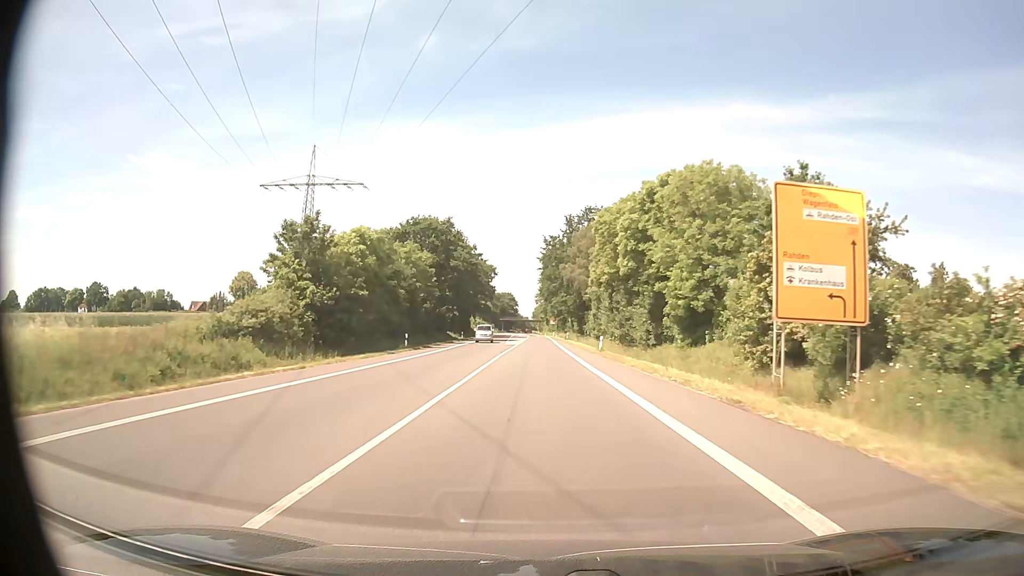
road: primary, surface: asphalt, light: Day
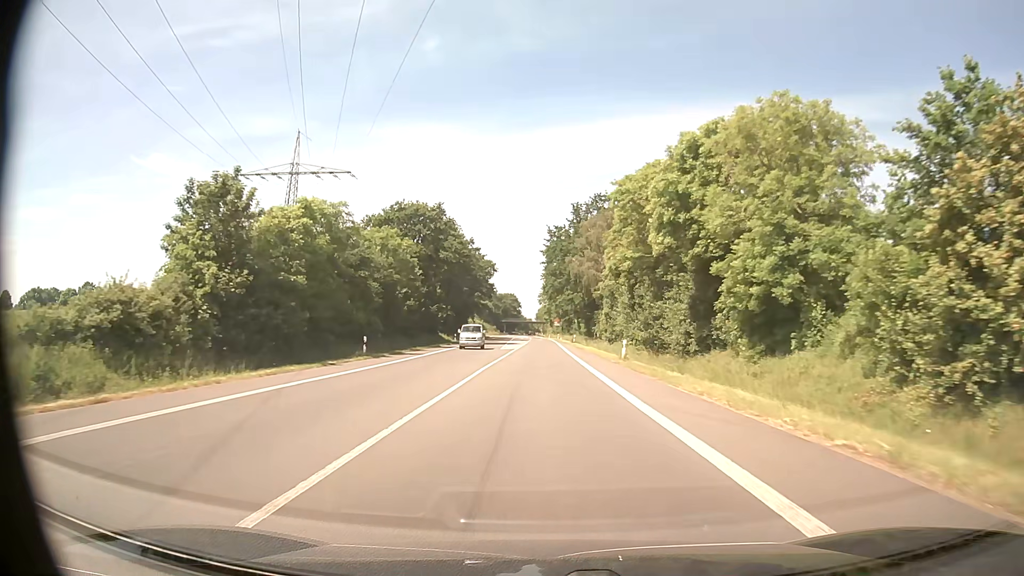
(-0.1, +11.2) m; 0°
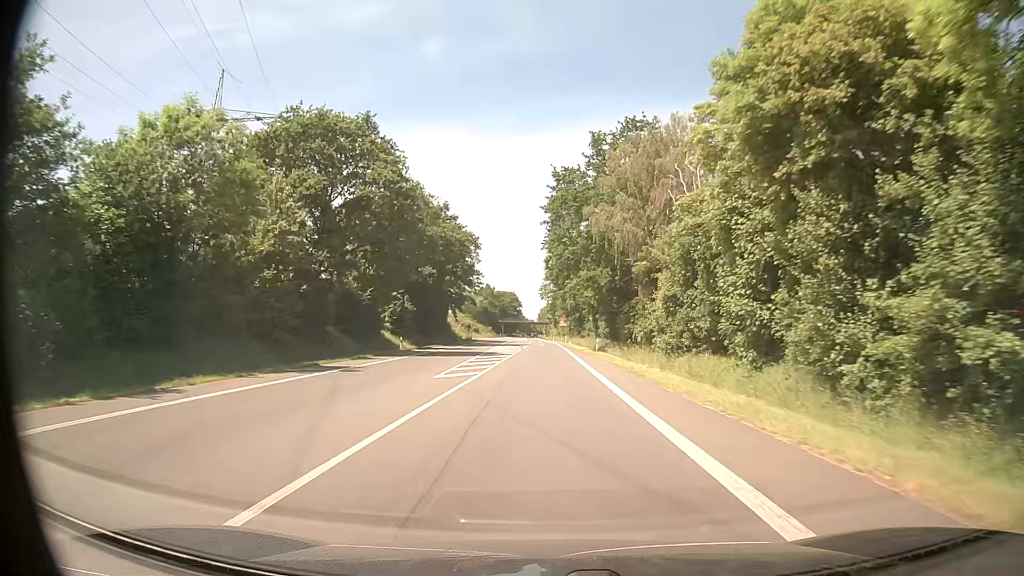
(-0.1, +33.3) m; 0°
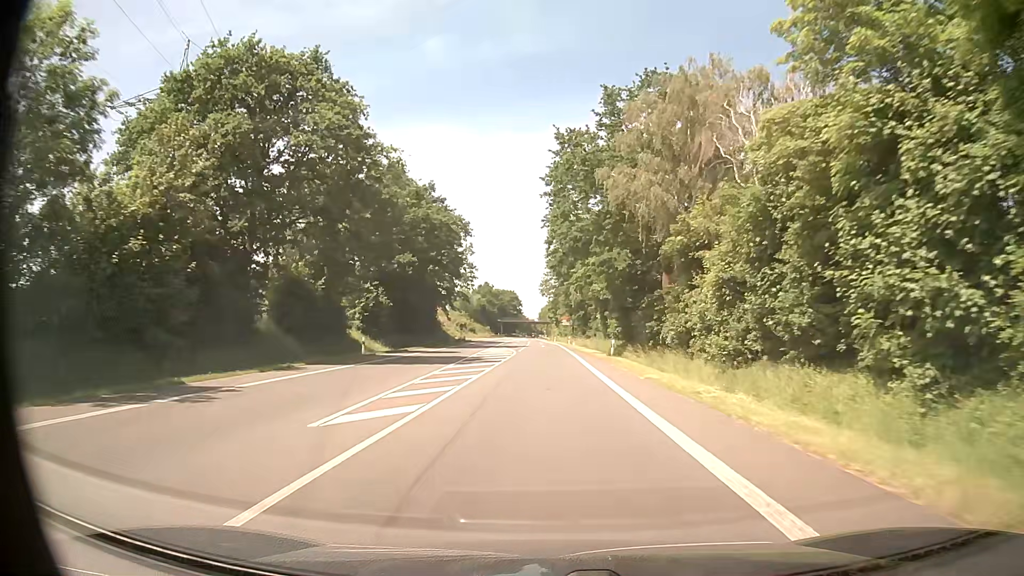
(0.0, +11.1) m; 0°
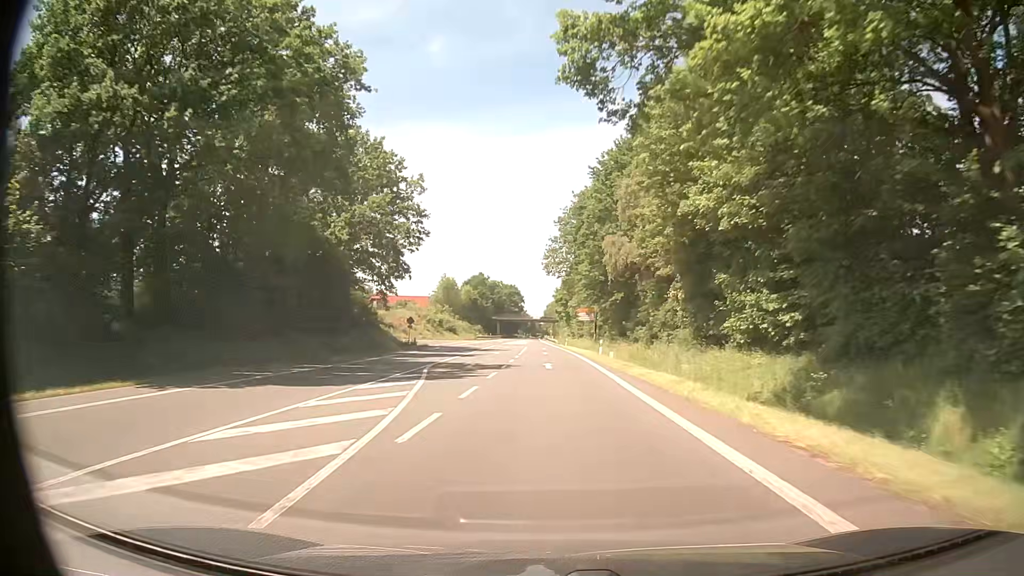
(-0.1, +44.3) m; 0°
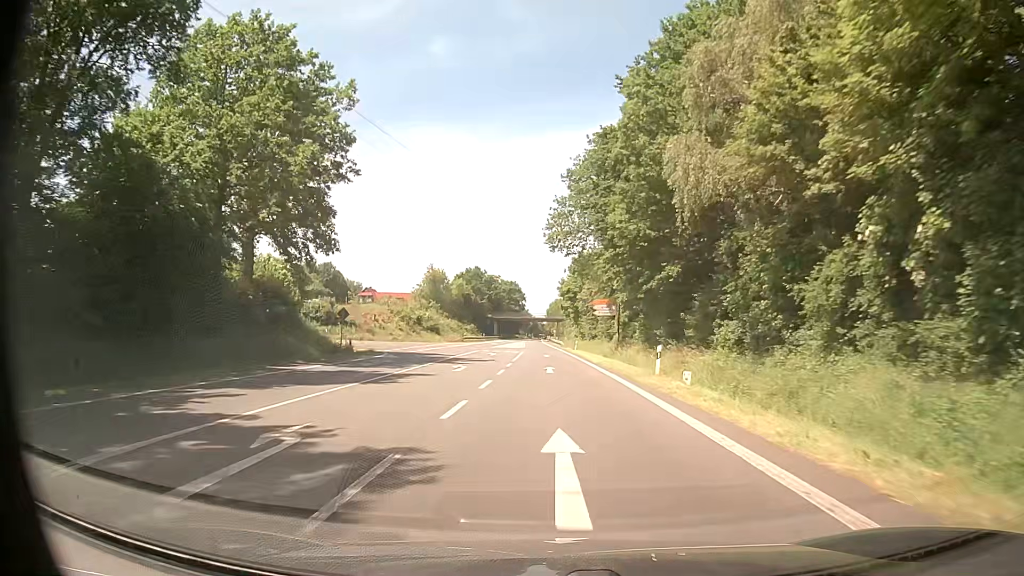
(-0.2, +22.2) m; -1°
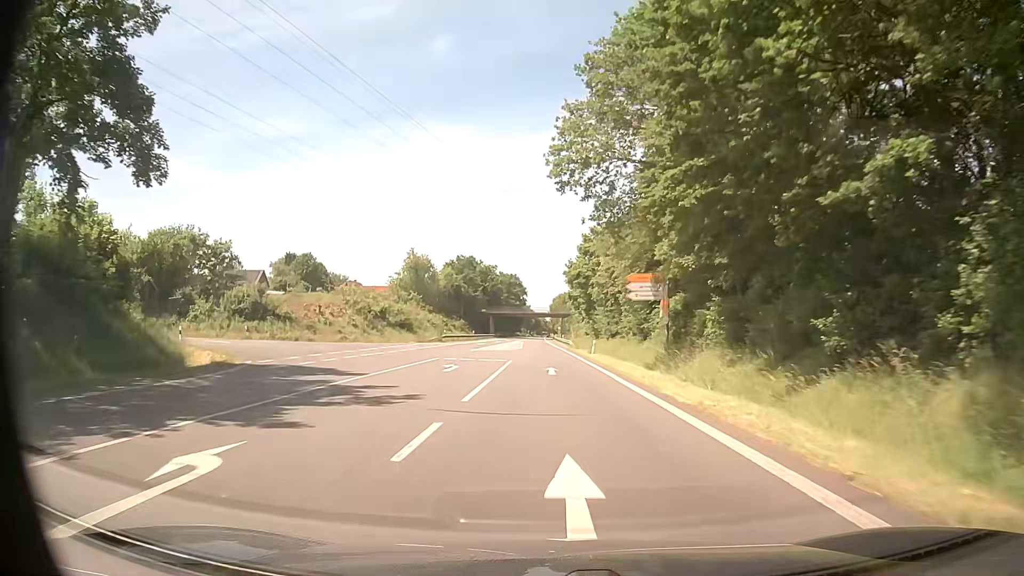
(-0.1, +22.2) m; -1°
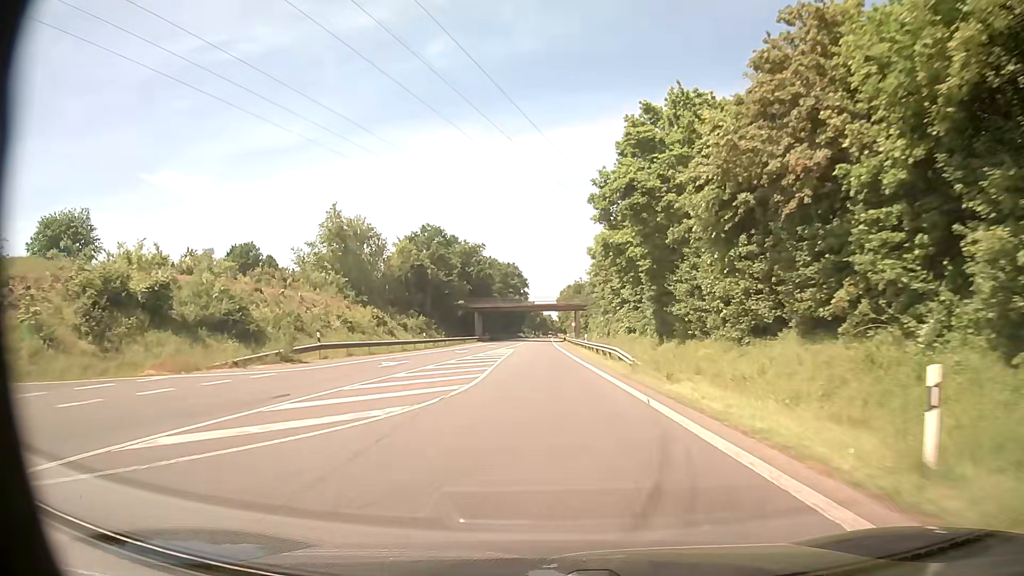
(+0.2, +44.4) m; 0°
(0, +10) (0, +20) (0, +30) (-1, +40) (-1, +50) (-1, +60) (-1, +70) (-1, +80) (-1, +90) (-2, +100) m
